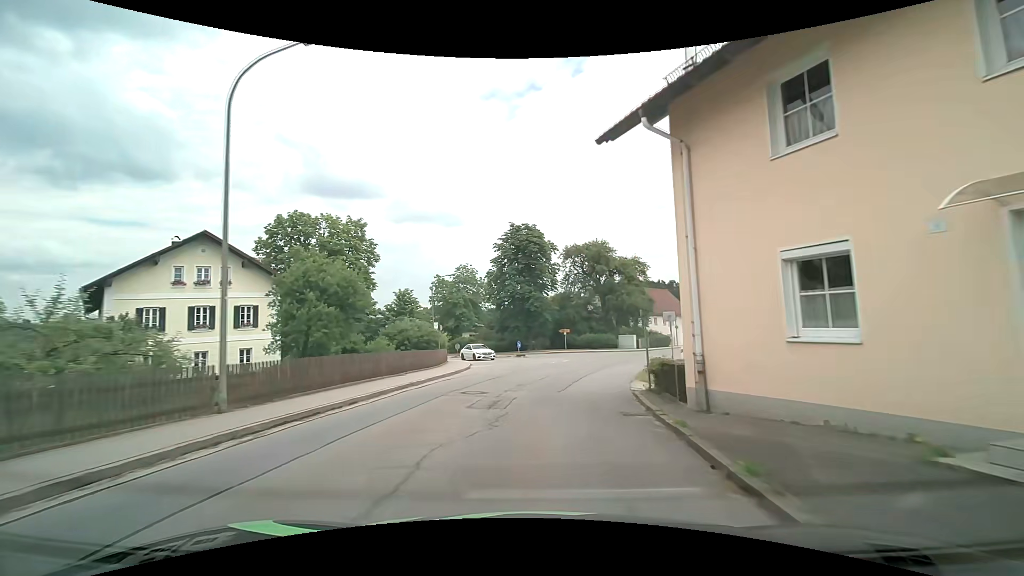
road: tertiary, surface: asphalt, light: Day
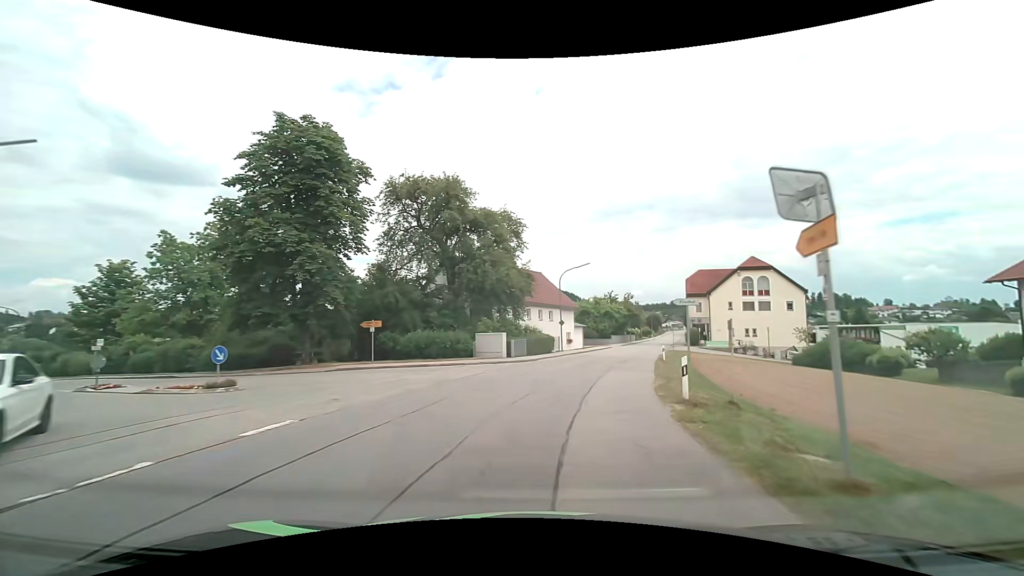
(+3.6, +27.6) m; +17°
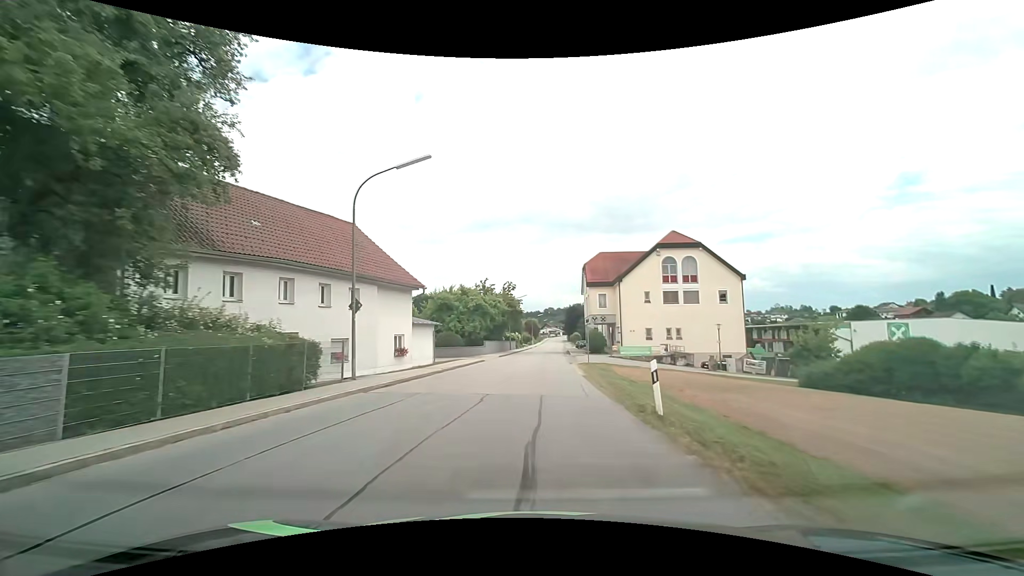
(+4.1, +26.8) m; +15°
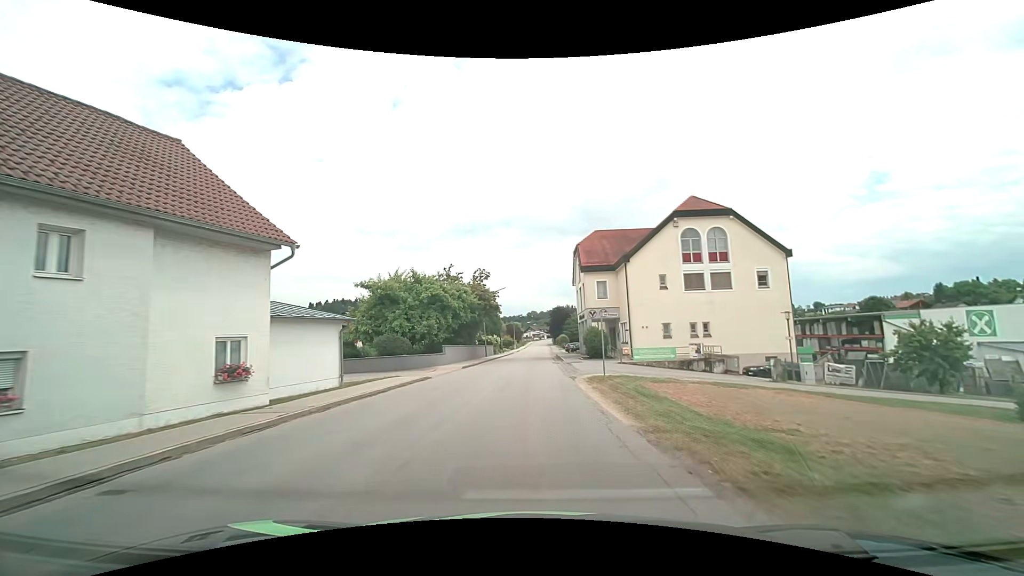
(+0.2, +14.1) m; +2°
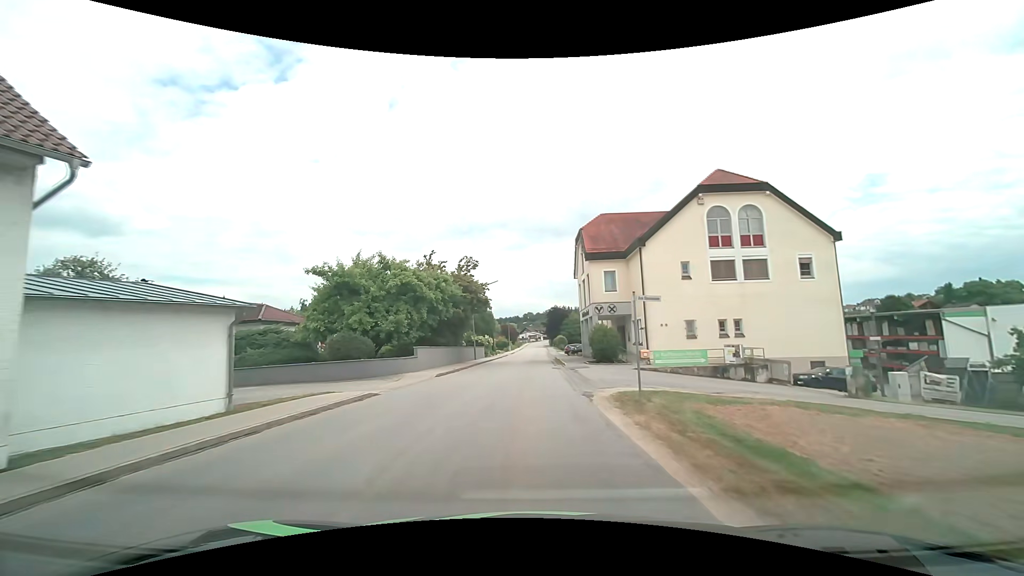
(0.0, +7.2) m; +1°
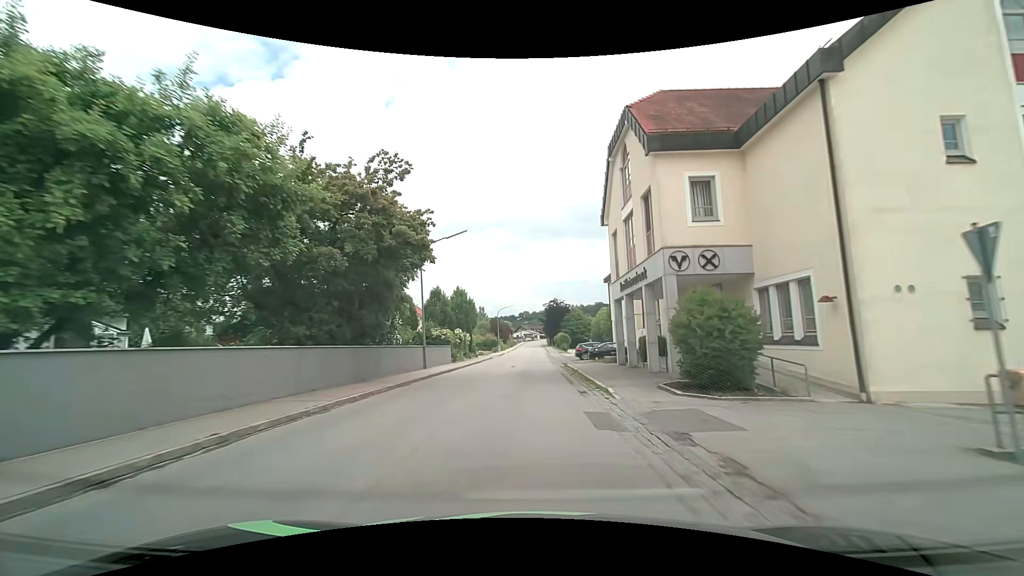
(0.0, +22.2) m; 0°
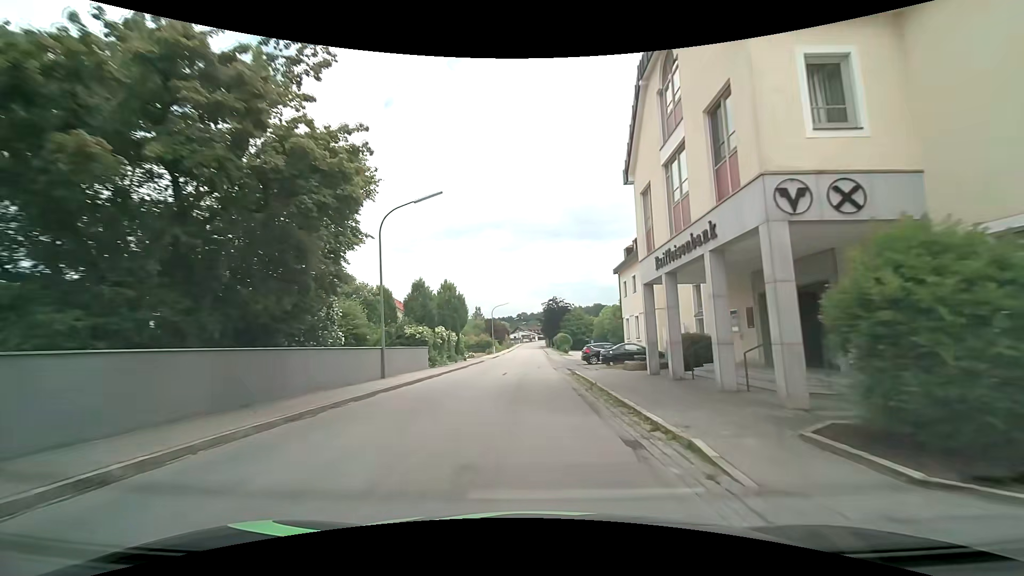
(0.0, +7.6) m; 0°
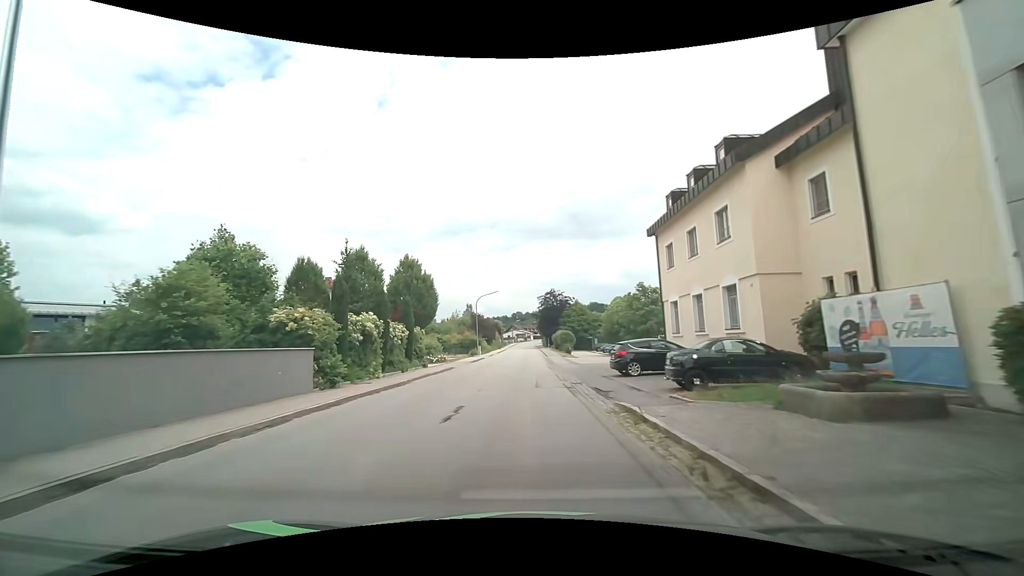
(+0.1, +15.5) m; +1°
(0, +10) (0, +20) (0, +30) (0, +40) (0, +50) (0, +60) (0, +70) (0, +80) (0, +90) (0, +100) m
